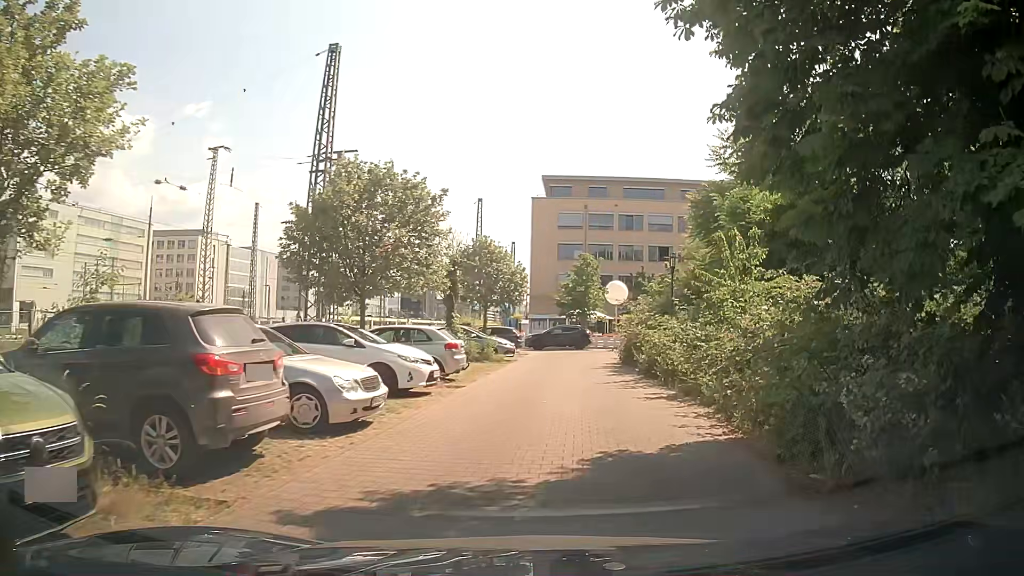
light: Day
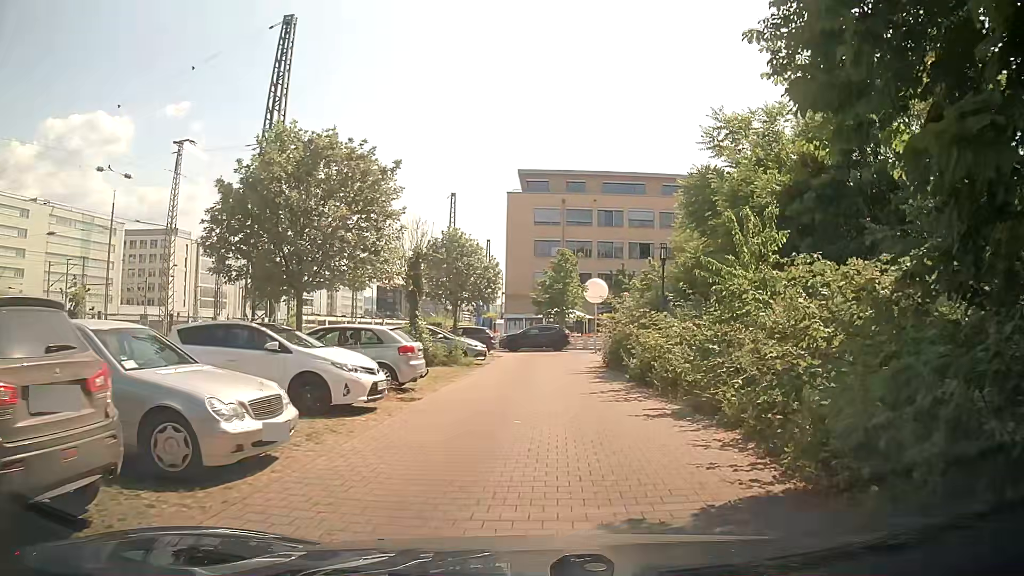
(+0.1, +2.8) m; +2°
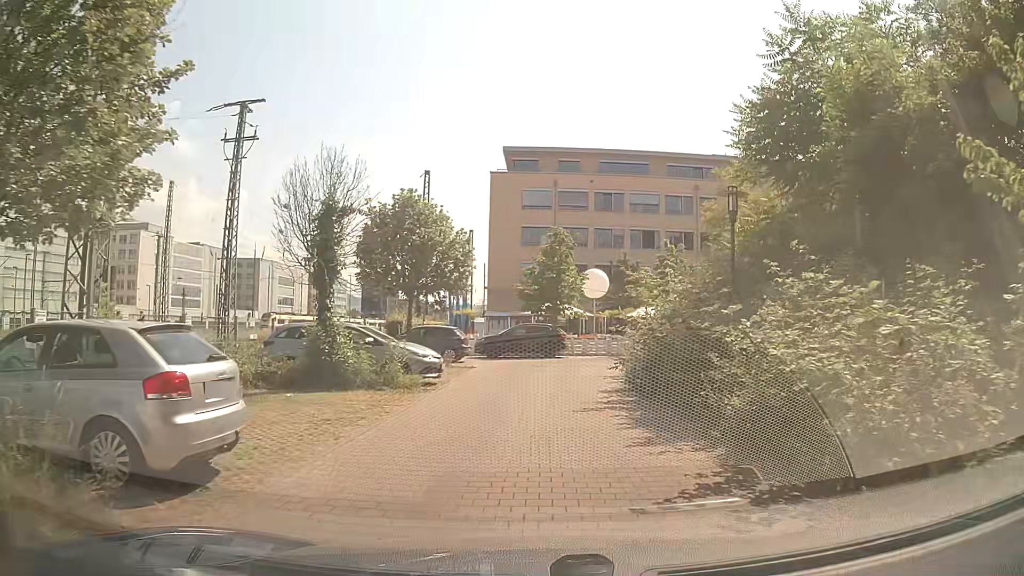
(+0.1, +9.1) m; +2°
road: service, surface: paving_stones
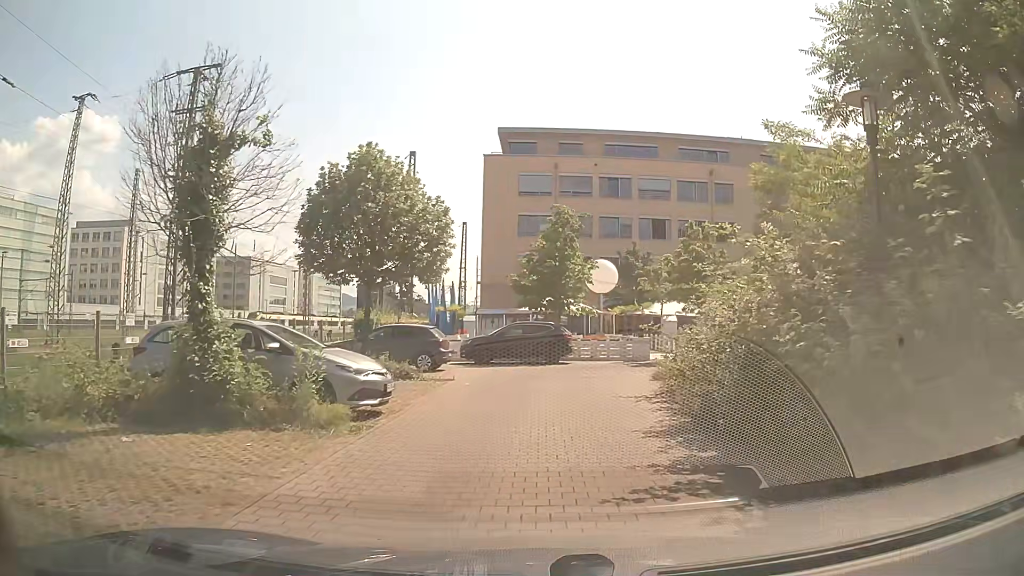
(-0.1, +5.8) m; -1°
